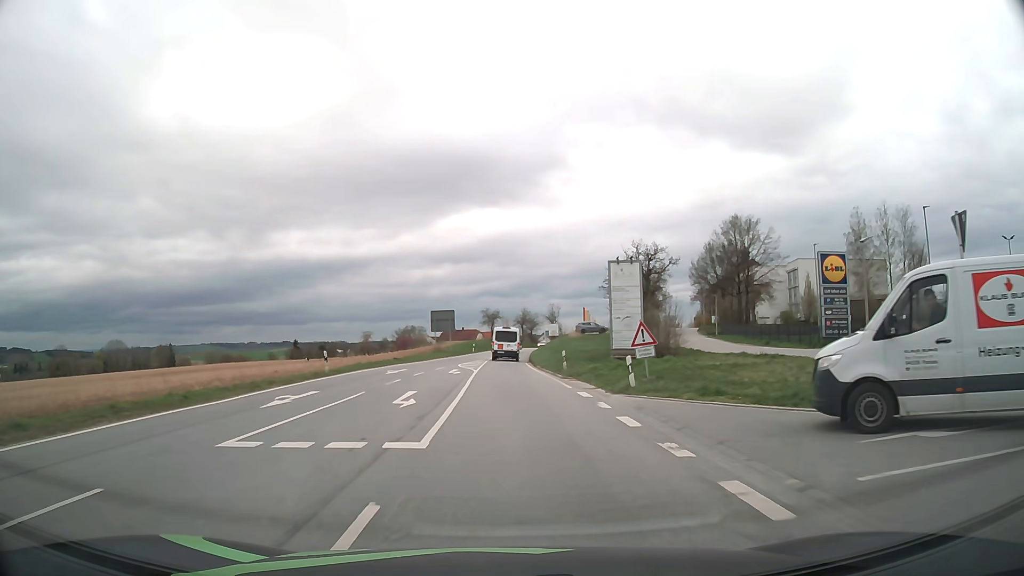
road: secondary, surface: asphalt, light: Day
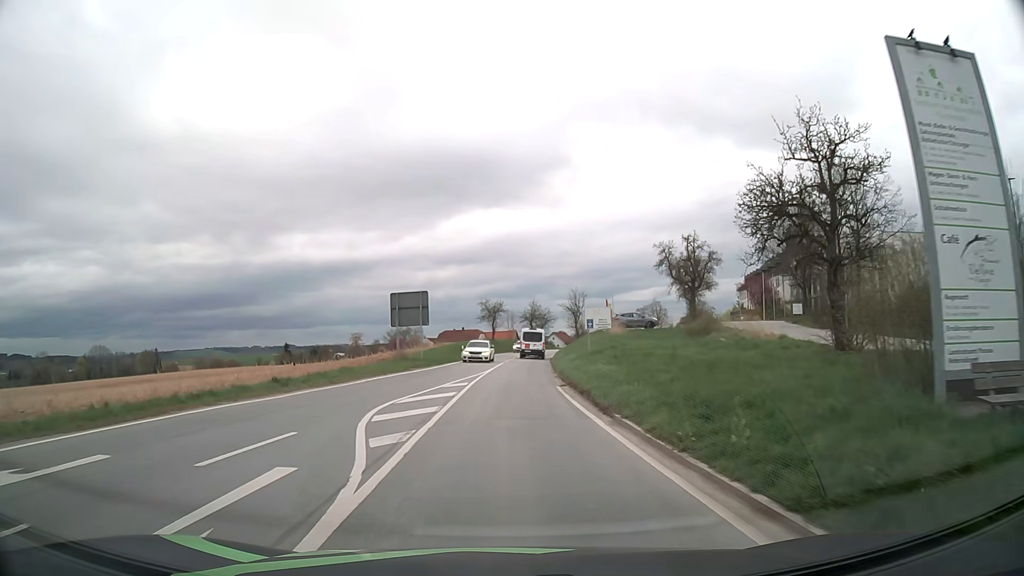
(-0.1, +27.4) m; 0°
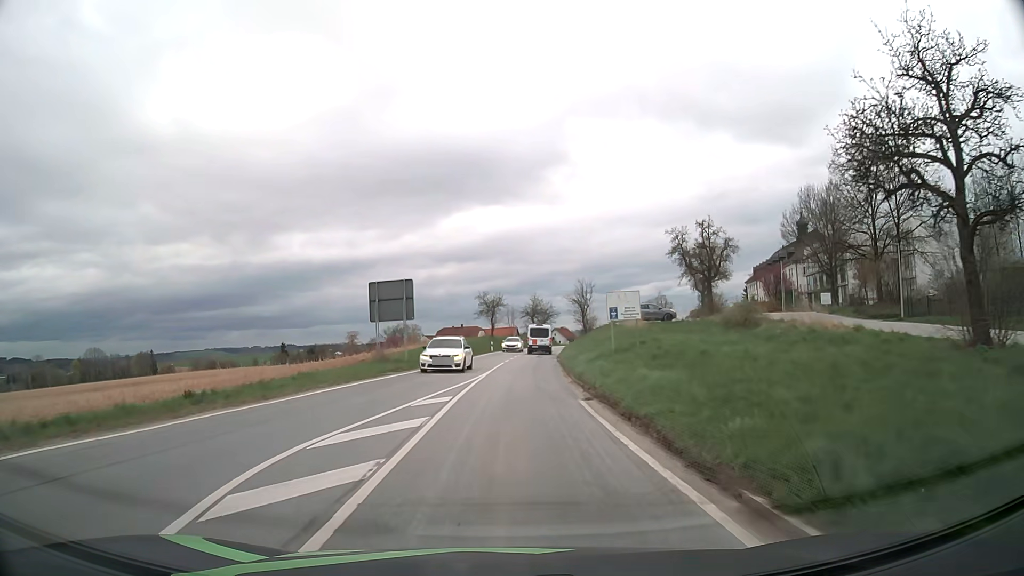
(0.0, +6.9) m; 0°
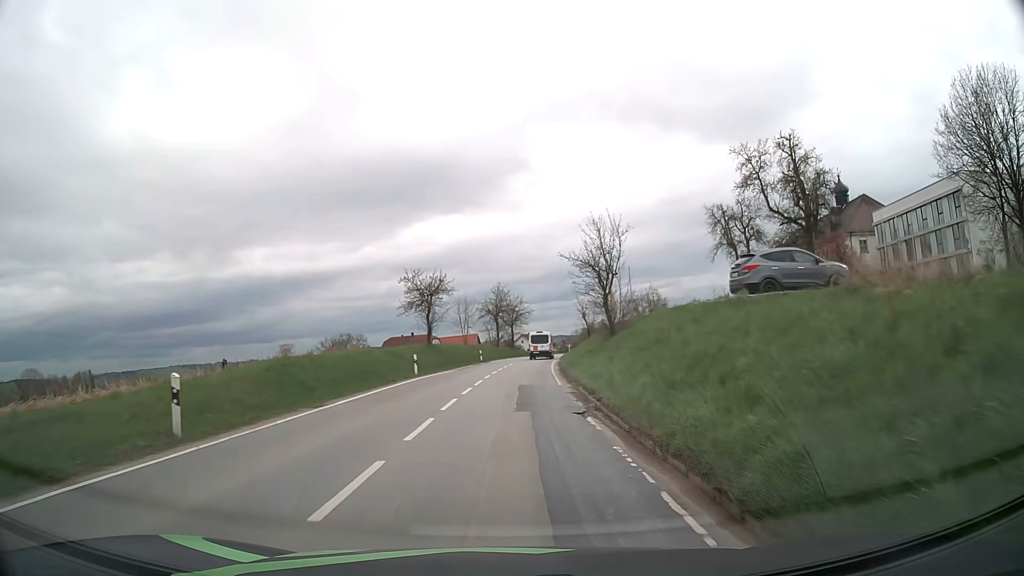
(+1.0, +34.8) m; +3°
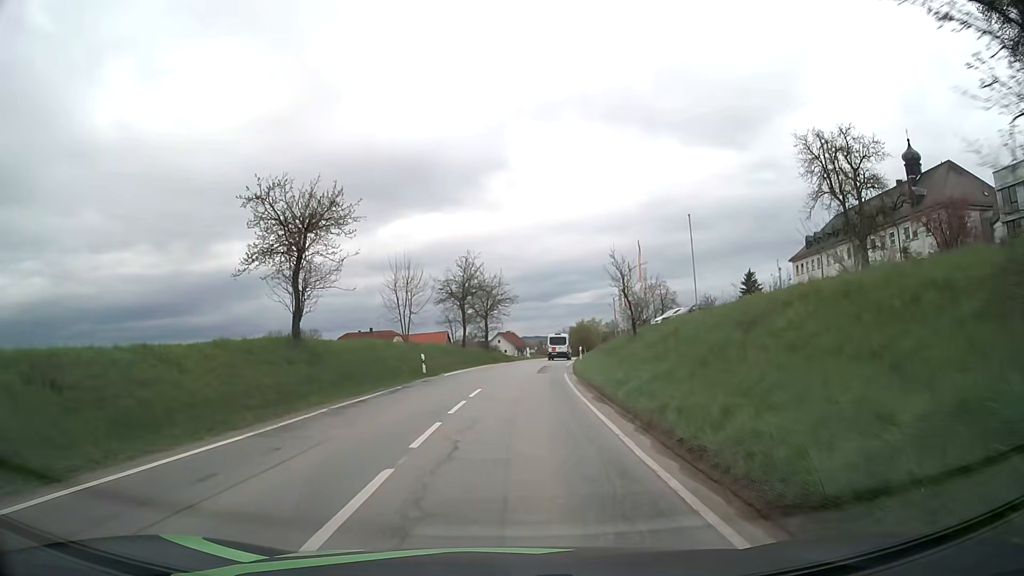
(+0.5, +28.0) m; +2°
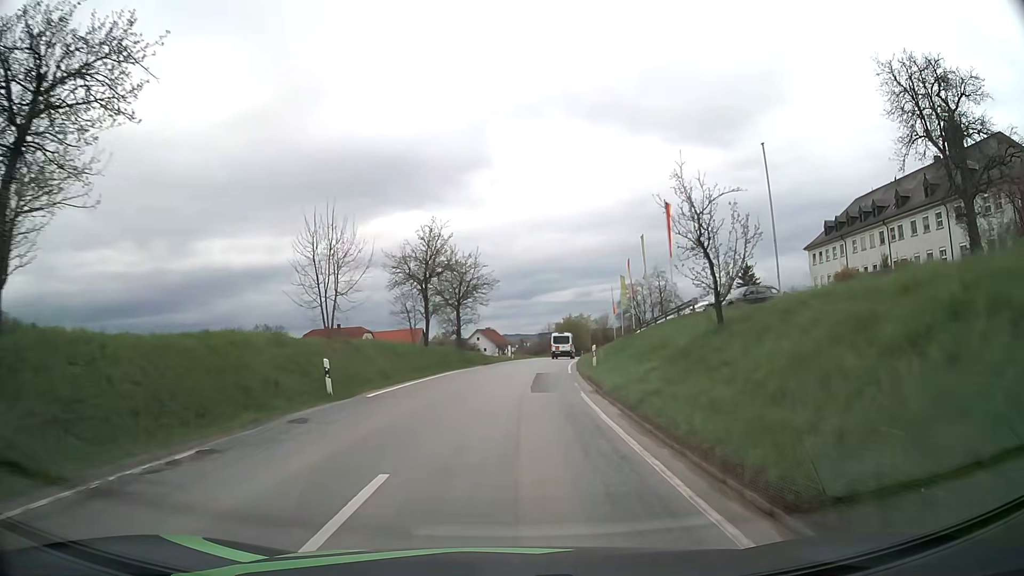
(+0.2, +14.0) m; +2°
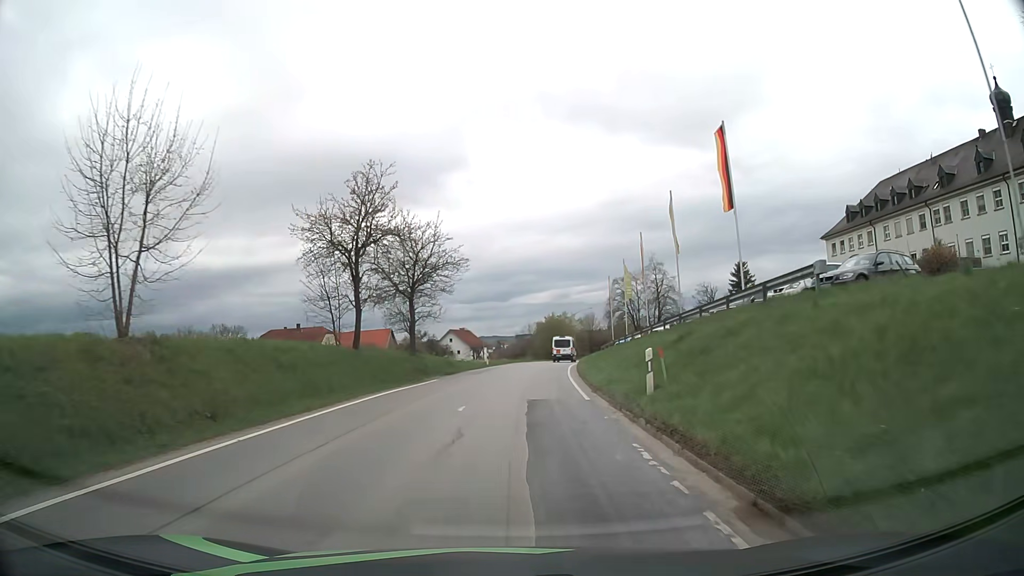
(+0.2, +13.9) m; +2°
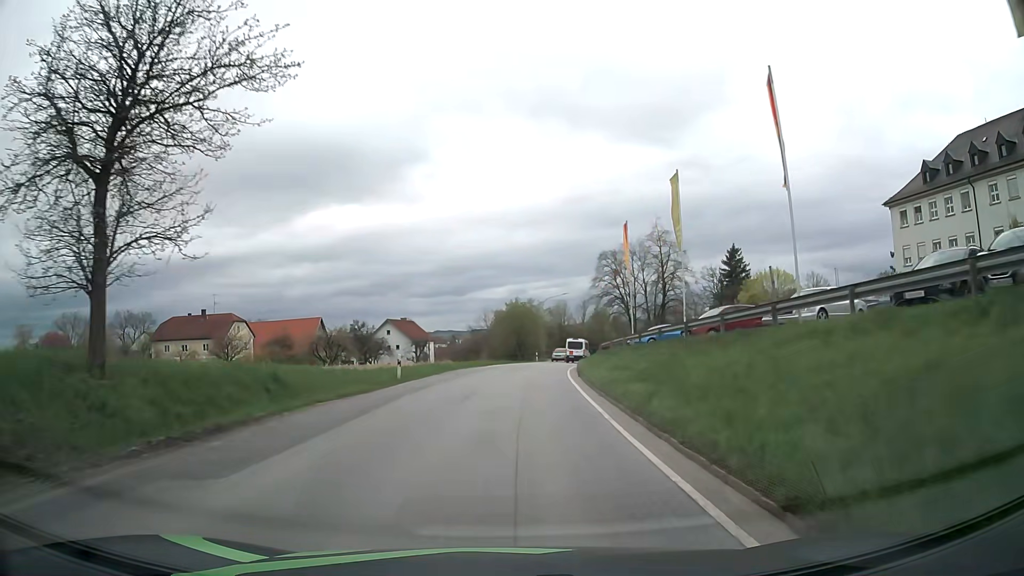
(+0.8, +27.0) m; +4°
(0, +10) (+1, +20) (+1, +30) (+2, +40) (+4, +50) (+5, +60) (+7, +70) (+9, +79) (+12, +89) (+16, +98) m
